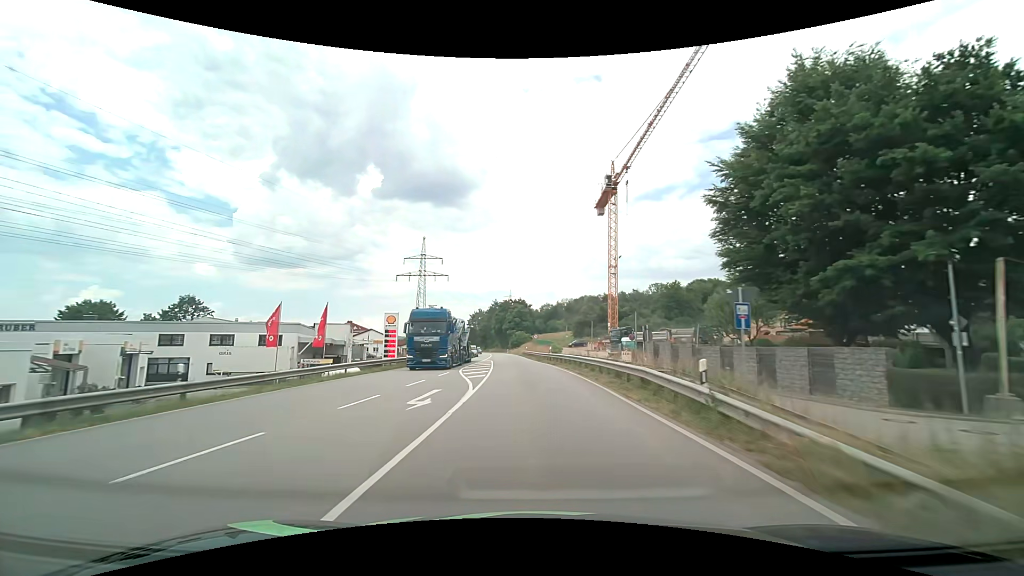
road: primary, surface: asphalt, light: Day
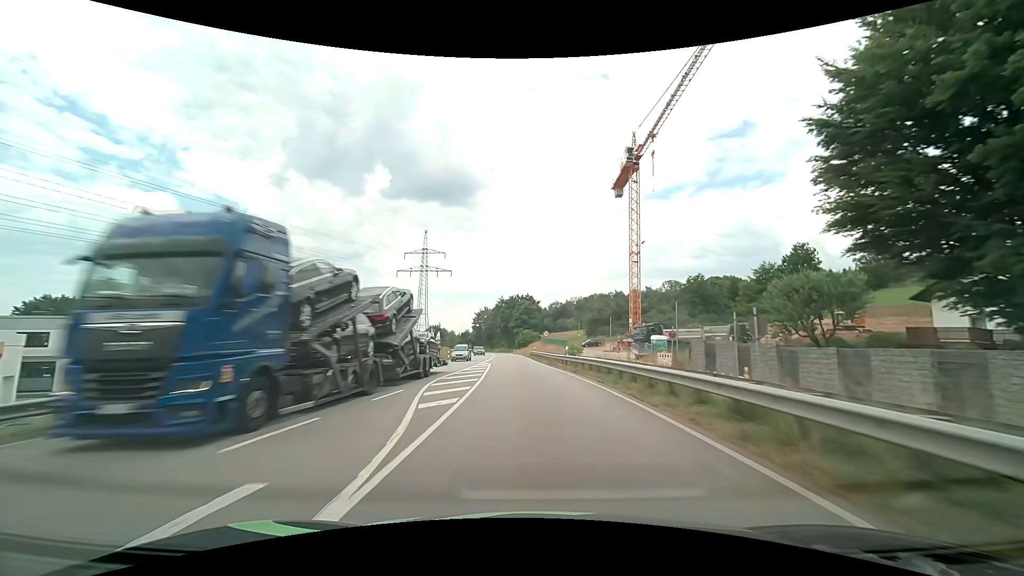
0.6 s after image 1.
(-0.1, +10.8) m; -1°
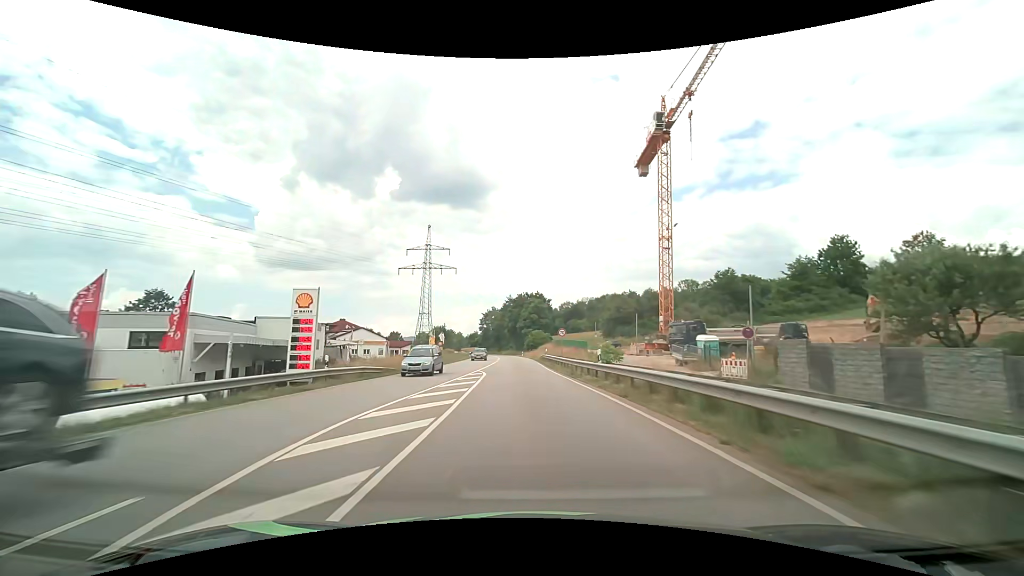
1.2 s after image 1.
(-0.1, +10.8) m; -1°
